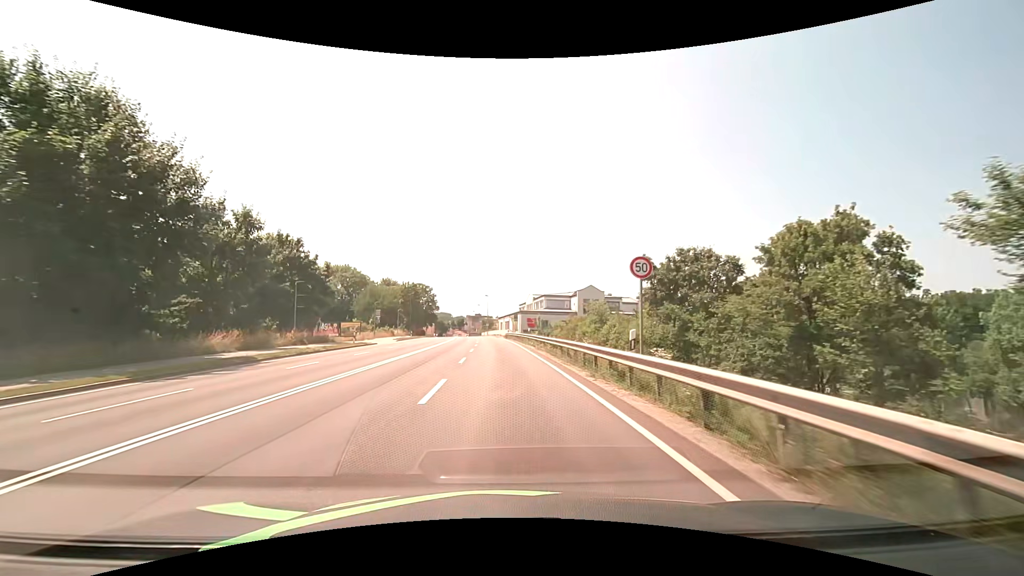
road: primary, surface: asphalt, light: Day
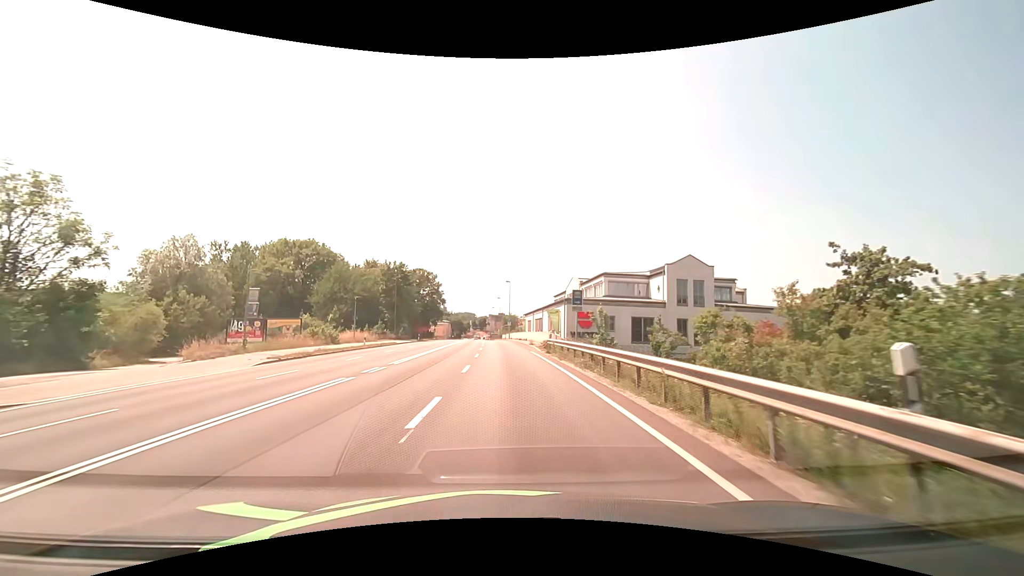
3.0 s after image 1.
(-1.0, +39.2) m; -3°
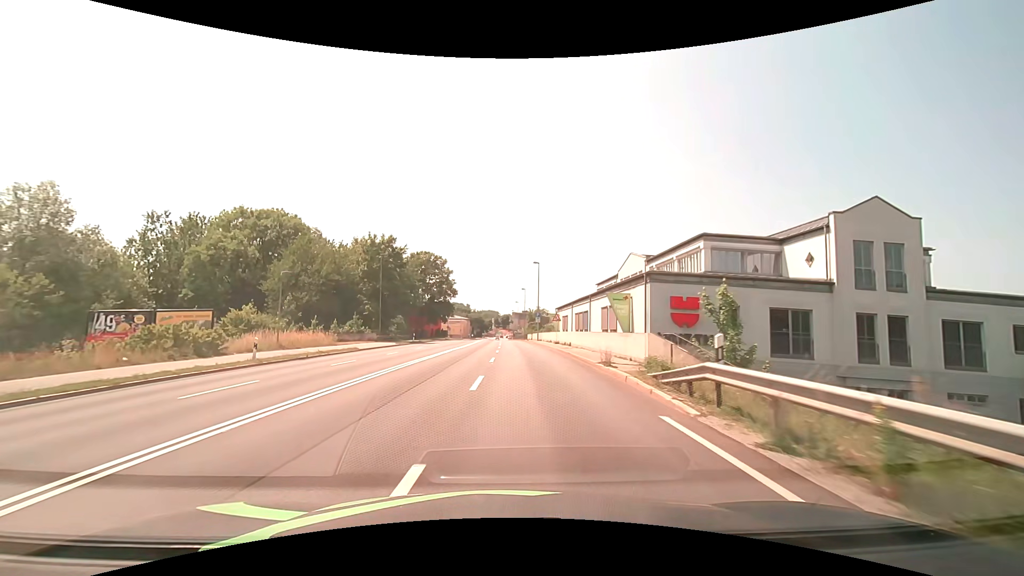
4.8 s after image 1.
(-0.4, +23.1) m; -2°
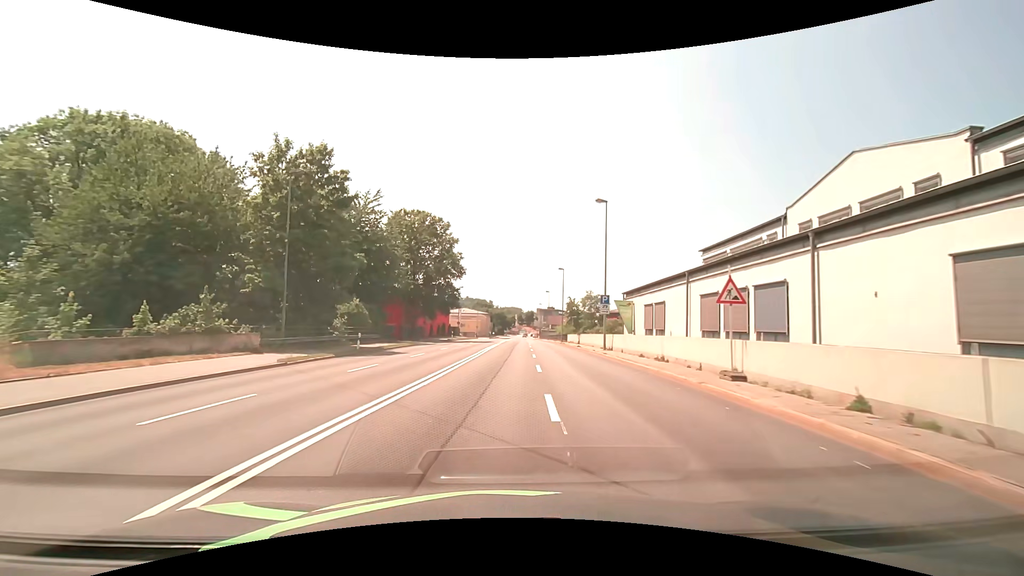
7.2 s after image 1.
(-0.9, +30.6) m; -3°
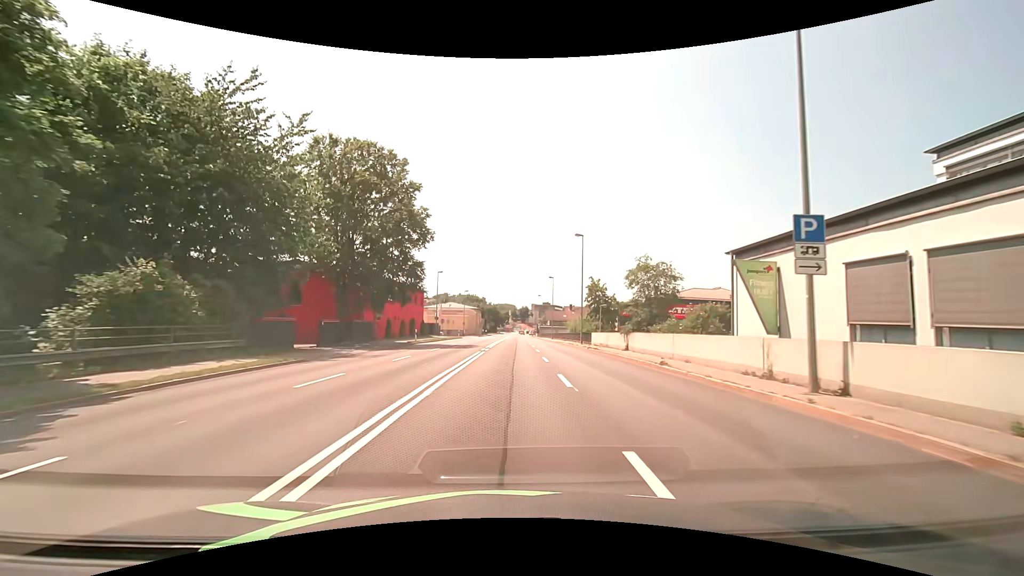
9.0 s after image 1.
(+0.1, +23.1) m; +1°
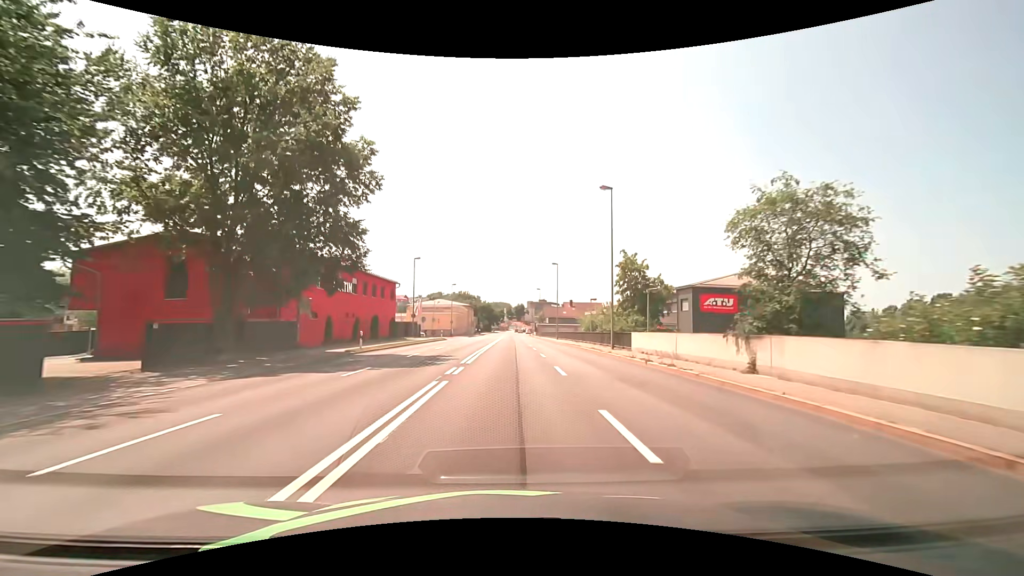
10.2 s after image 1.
(+0.1, +15.4) m; 0°
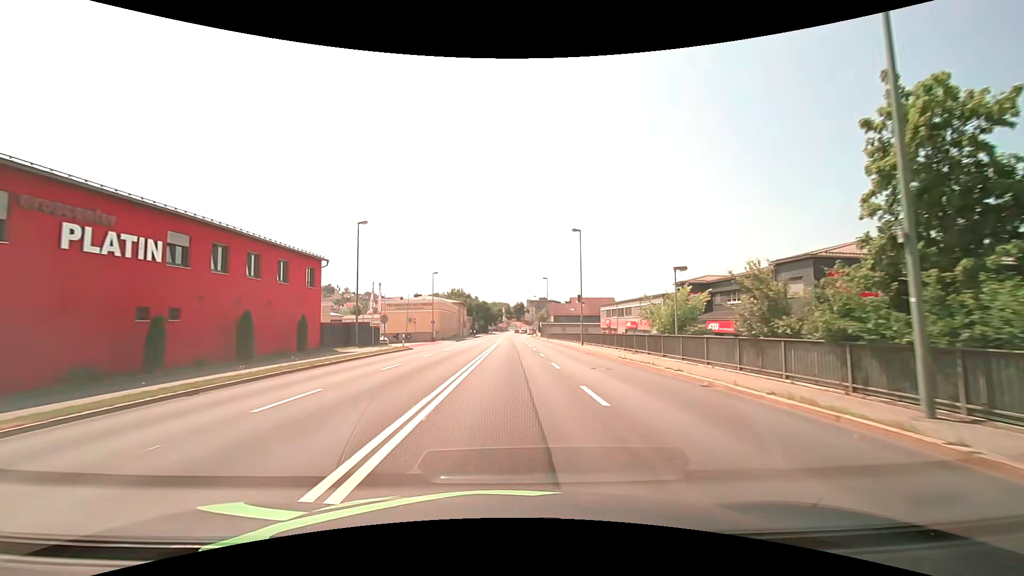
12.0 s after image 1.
(+0.1, +23.0) m; 0°
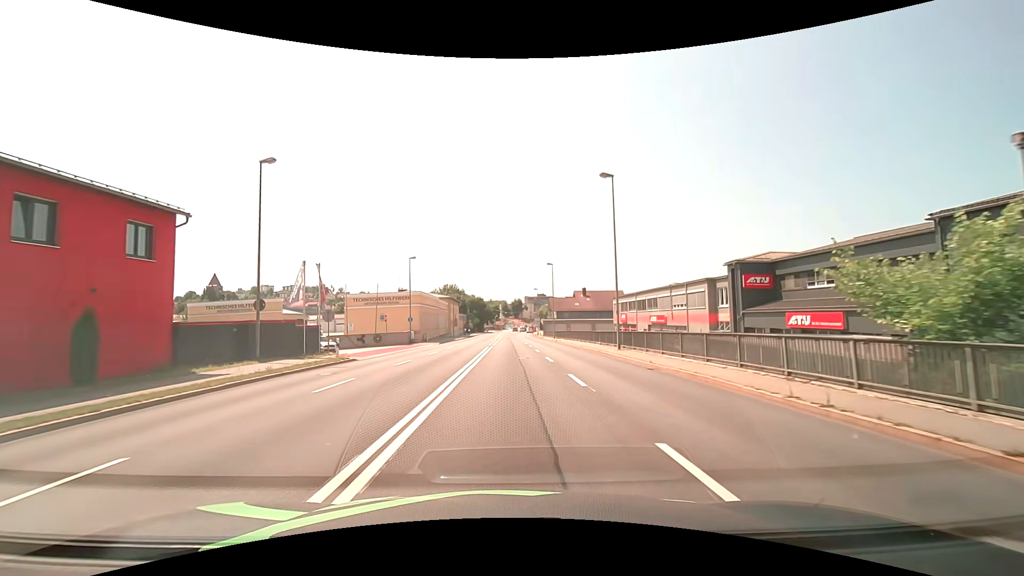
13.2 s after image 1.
(0.0, +15.3) m; 0°
(0, +10) (0, +20) (0, +30) (0, +40) (0, +50) (0, +60) (0, +70) (0, +80) (0, +90) (0, +100) m
